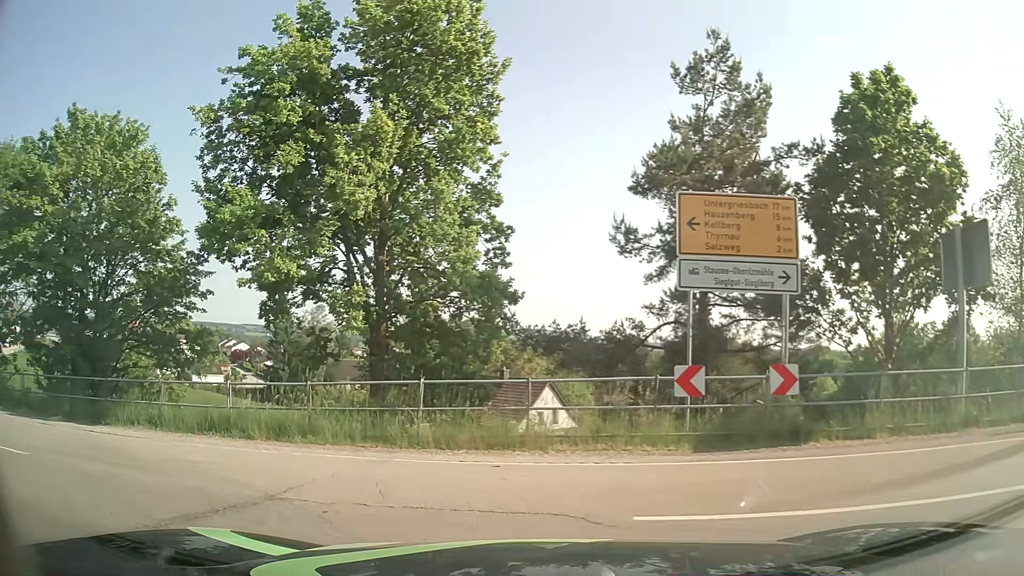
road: primary_link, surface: asphalt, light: Day
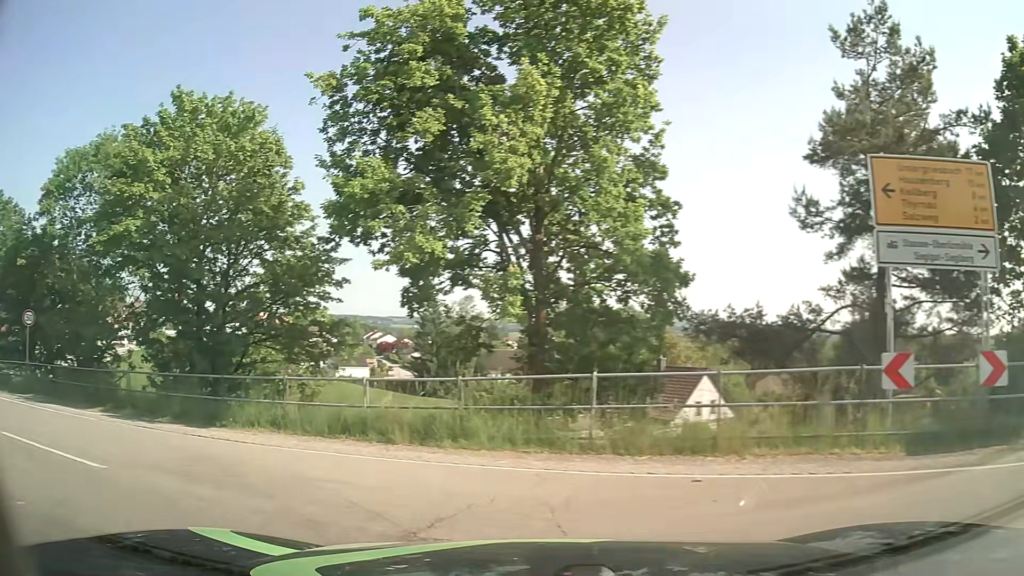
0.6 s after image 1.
(-0.2, +1.9) m; -13°
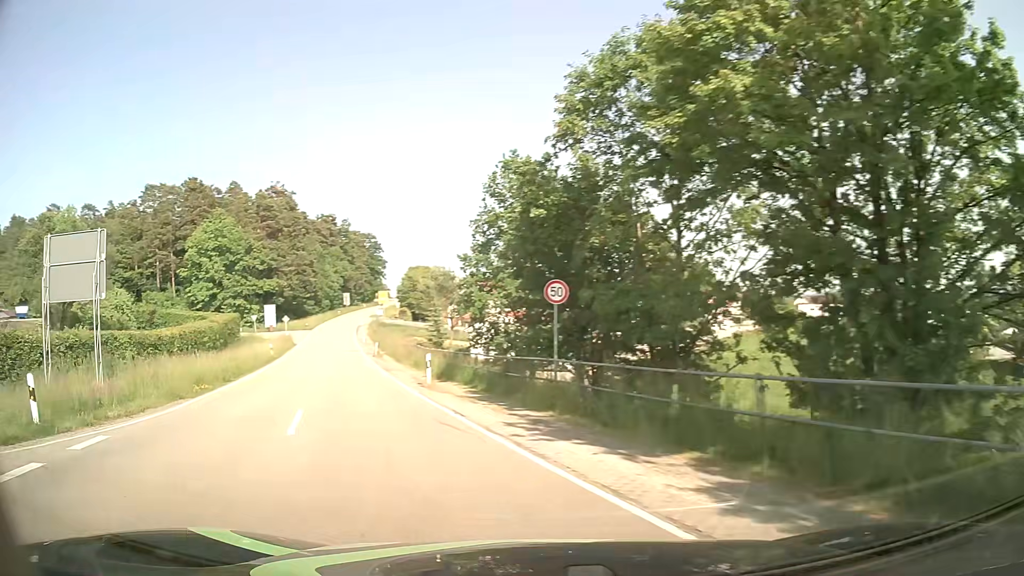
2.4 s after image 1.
(-4.8, +8.9) m; -51°
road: secondary
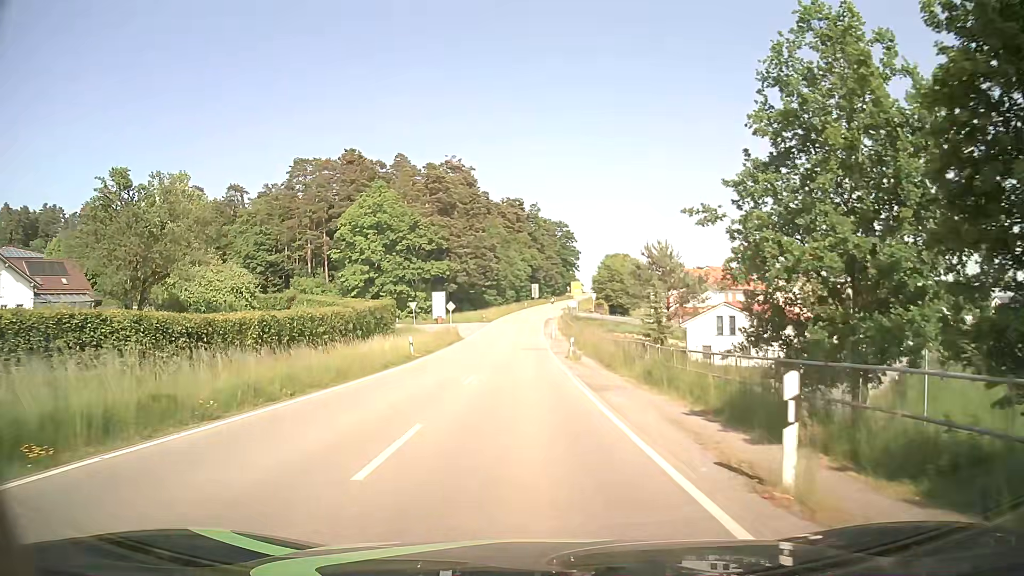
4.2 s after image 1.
(-3.4, +16.6) m; -14°
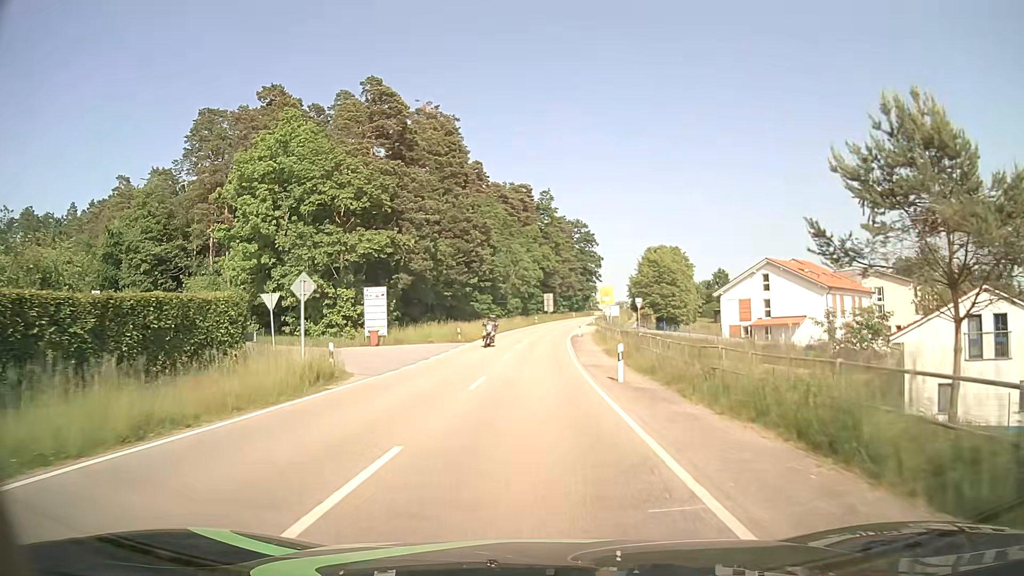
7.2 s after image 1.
(-0.9, +38.8) m; -1°
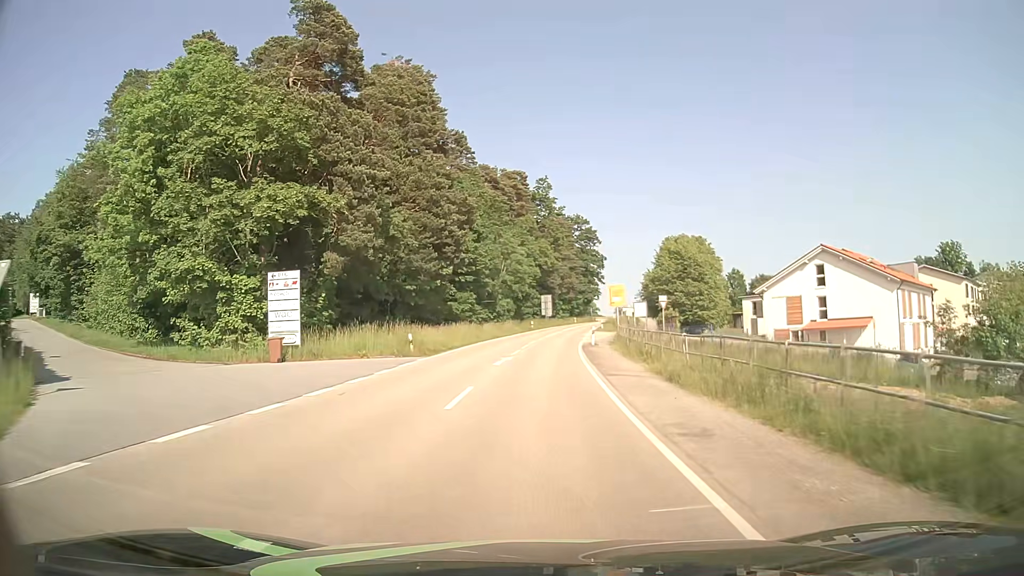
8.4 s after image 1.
(0.0, +16.3) m; 0°
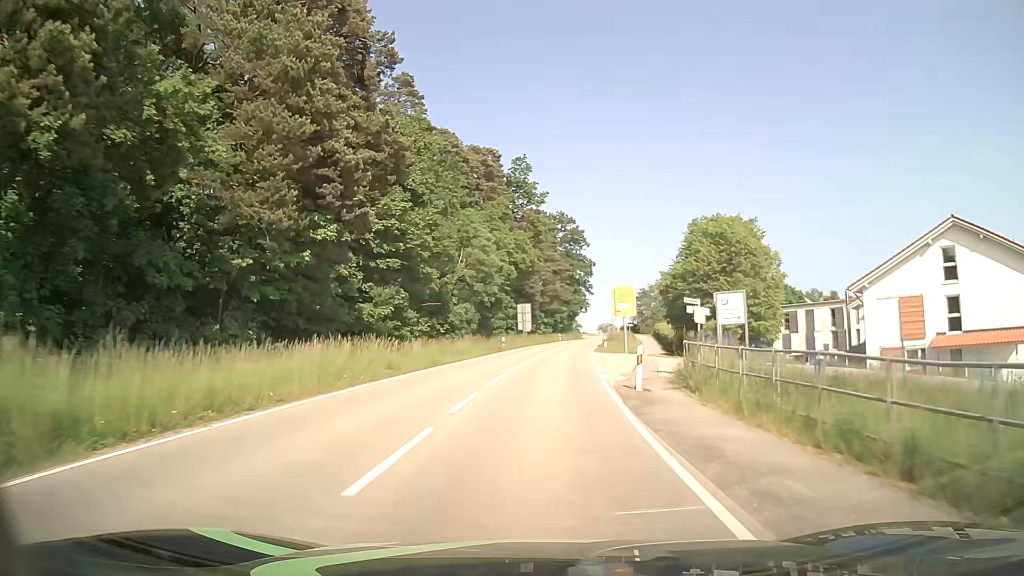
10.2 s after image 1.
(+0.3, +23.8) m; +2°
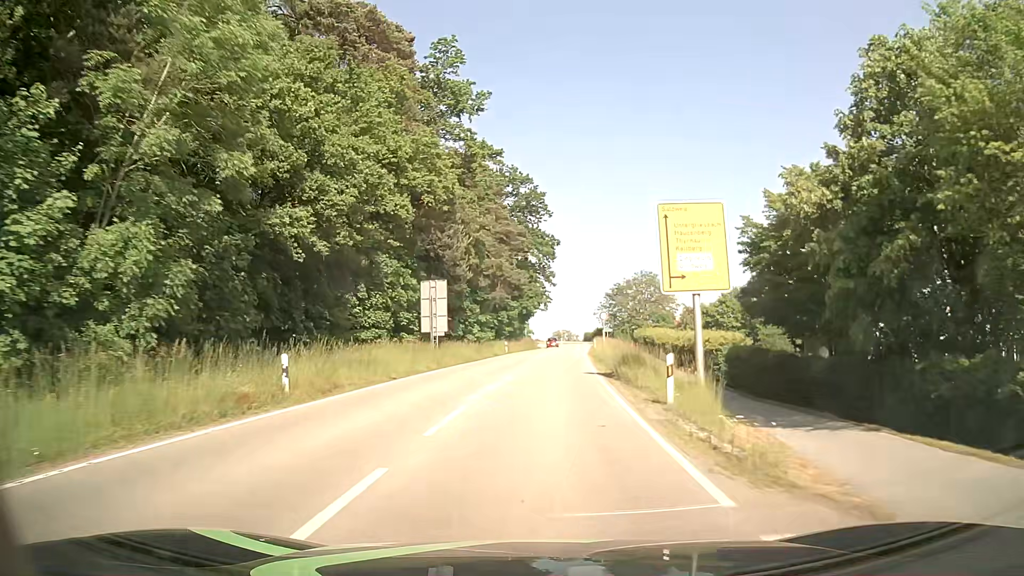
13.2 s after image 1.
(+1.4, +38.7) m; +4°
(0, +10) (0, +20) (+1, +30) (+1, +40) (+2, +50) (+3, +60) (+4, +70) (+5, +80) (+5, +90) (+6, +100) m
